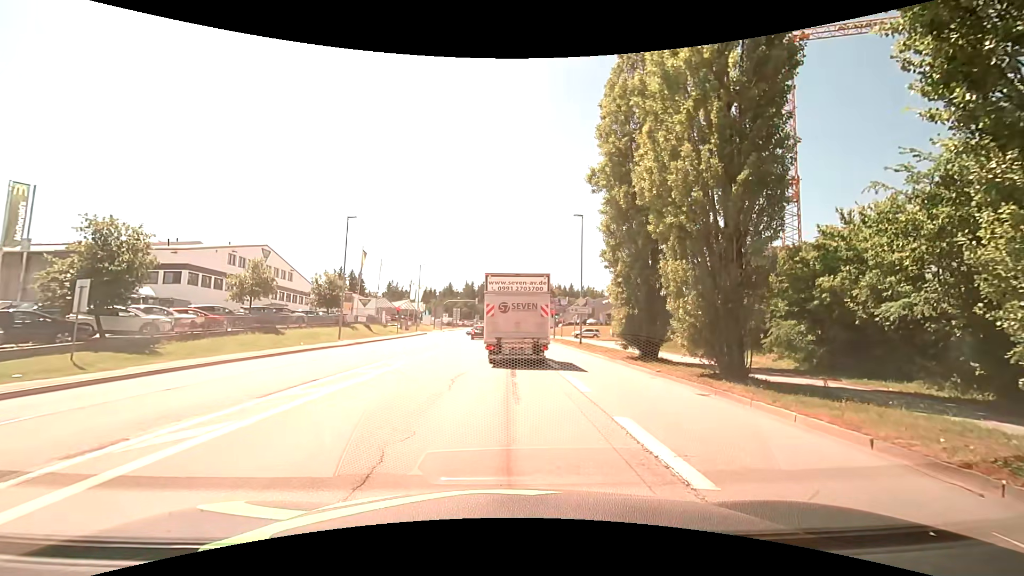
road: tertiary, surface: asphalt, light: Day
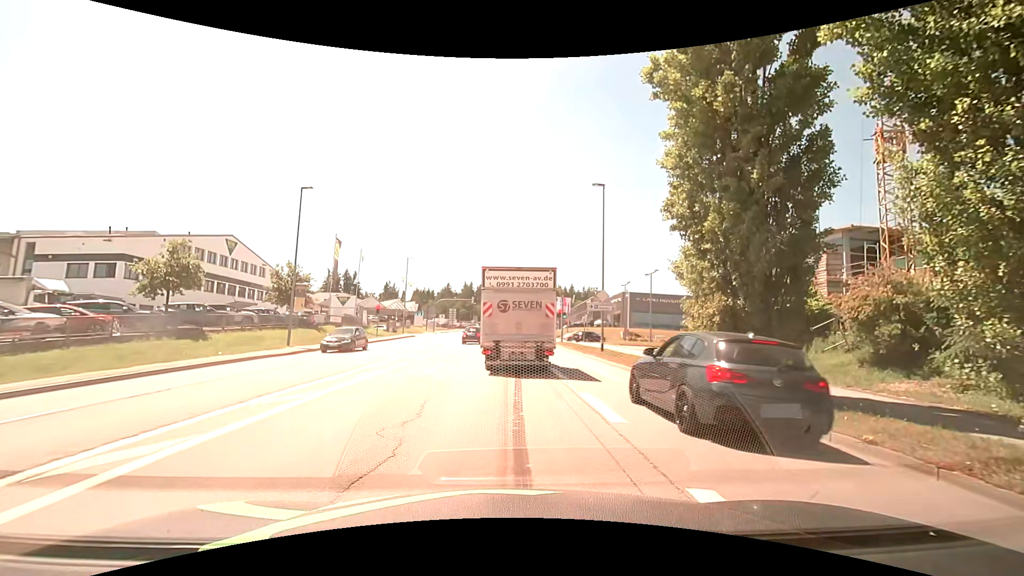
(-0.2, +9.2) m; -1°
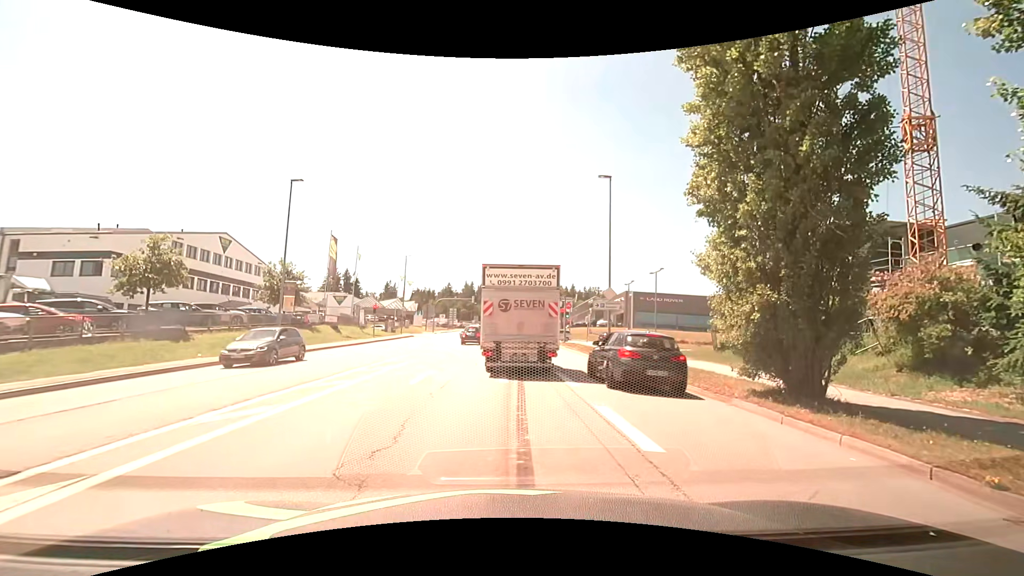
(0.0, +1.7) m; 0°
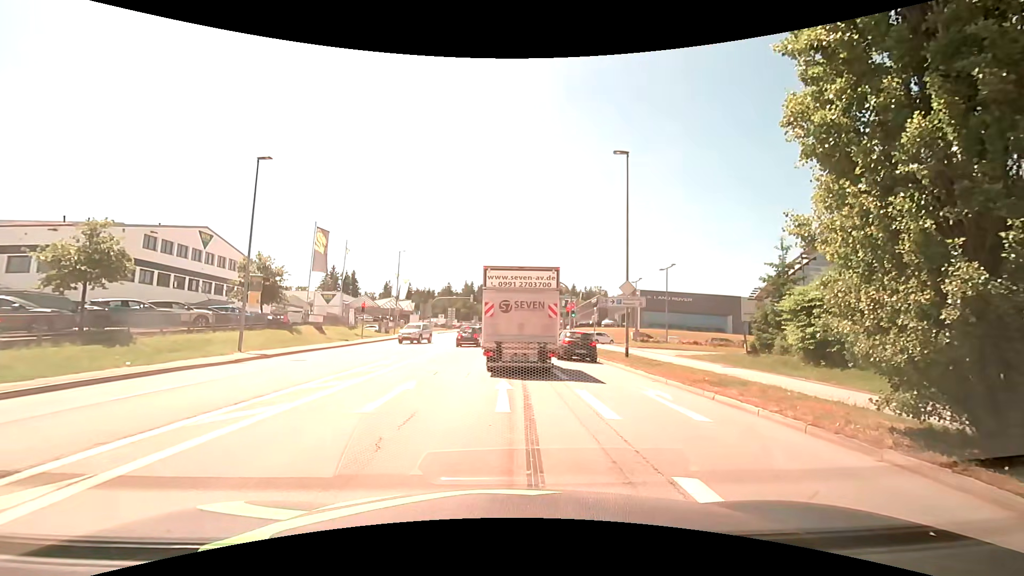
(0.0, +4.0) m; -2°
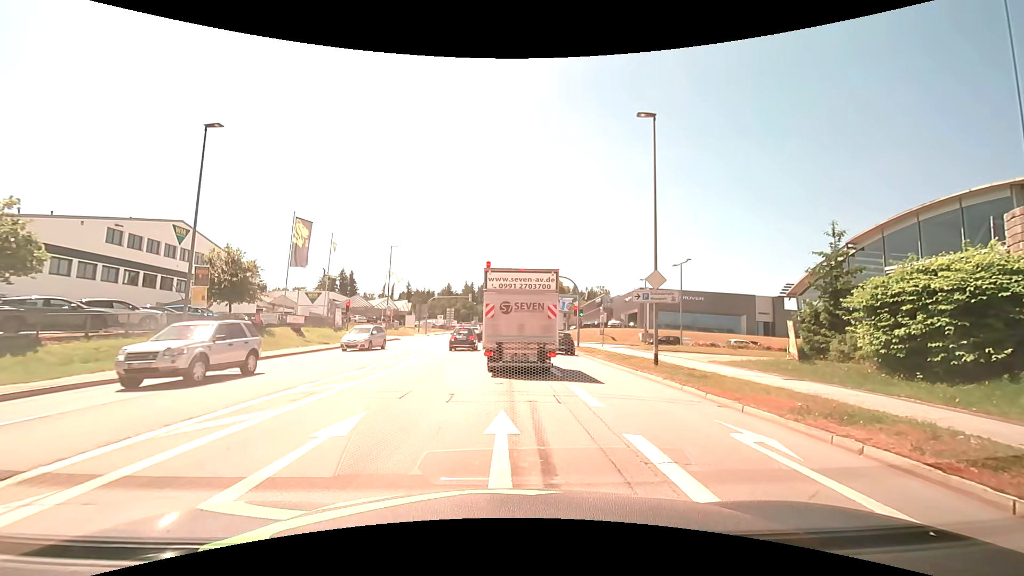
(+0.2, +4.7) m; +2°
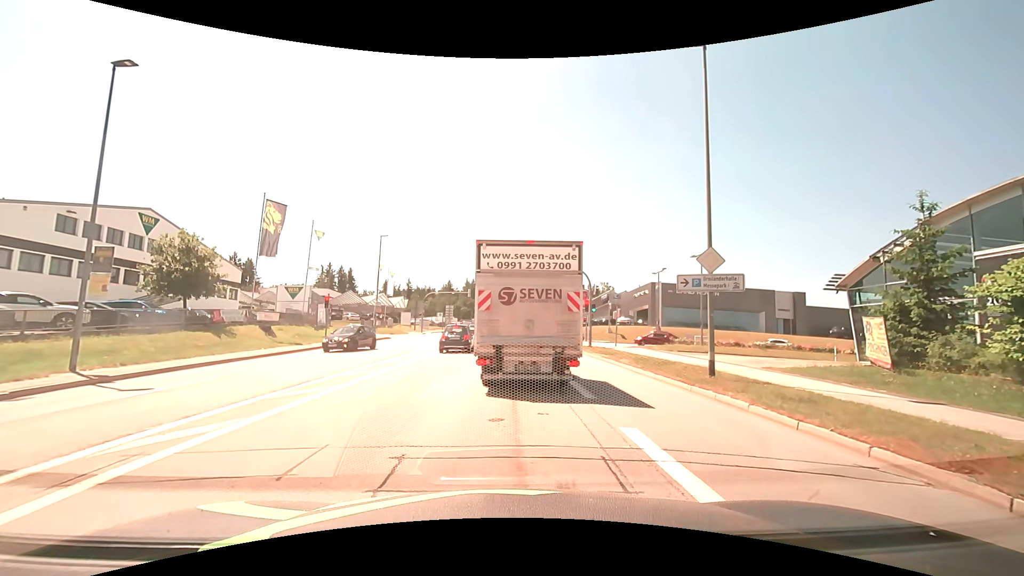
(0.0, +5.1) m; +1°
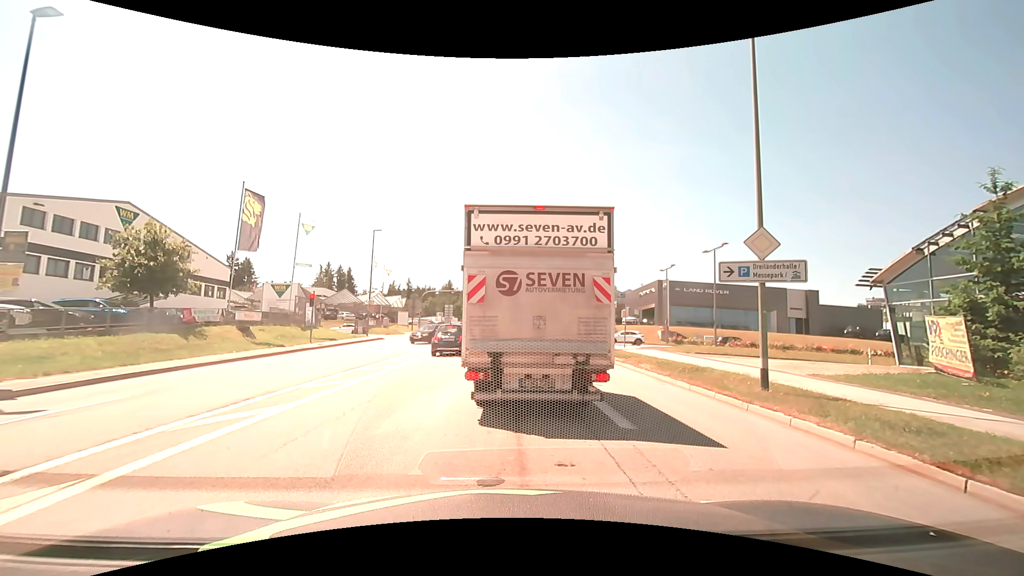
(0.0, +2.8) m; 0°
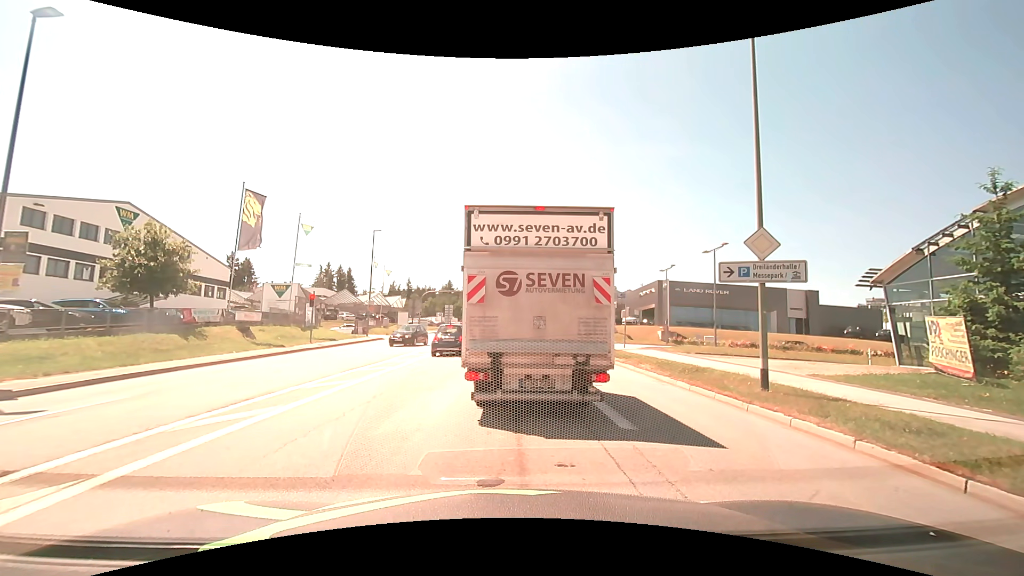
(0.0, 0.0) m; 0°
